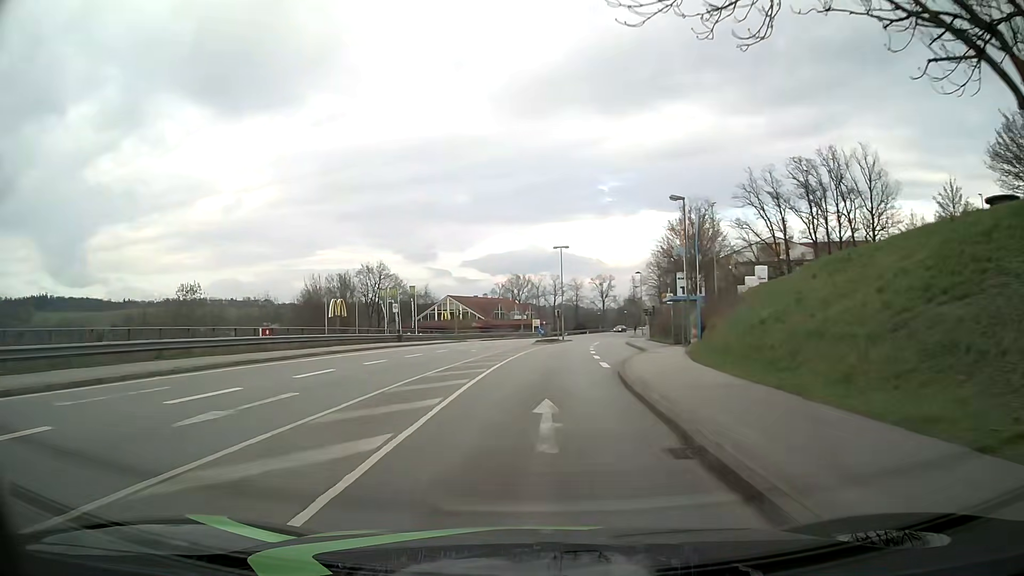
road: tertiary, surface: asphalt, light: Day
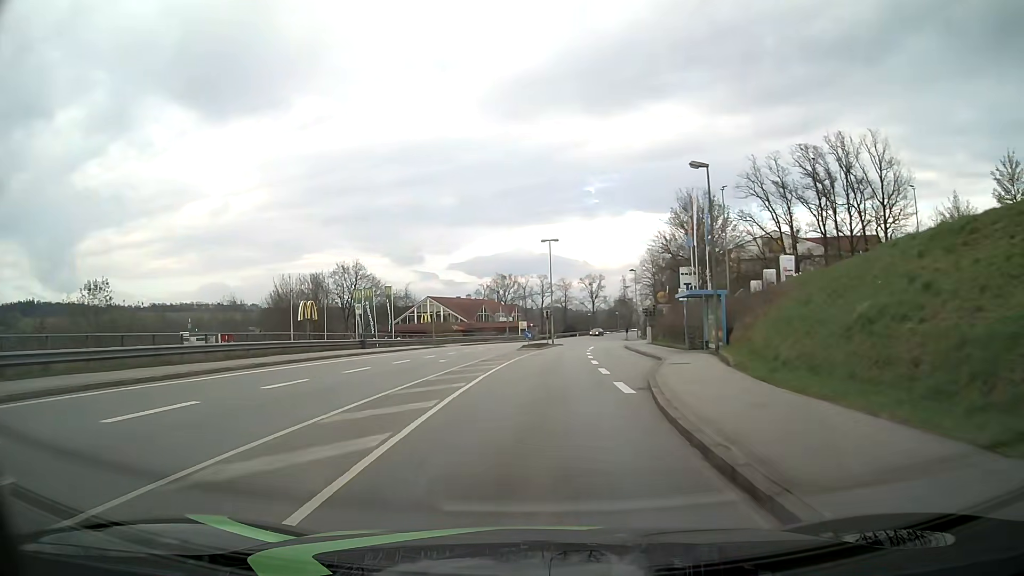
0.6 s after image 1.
(+0.1, +7.8) m; +1°
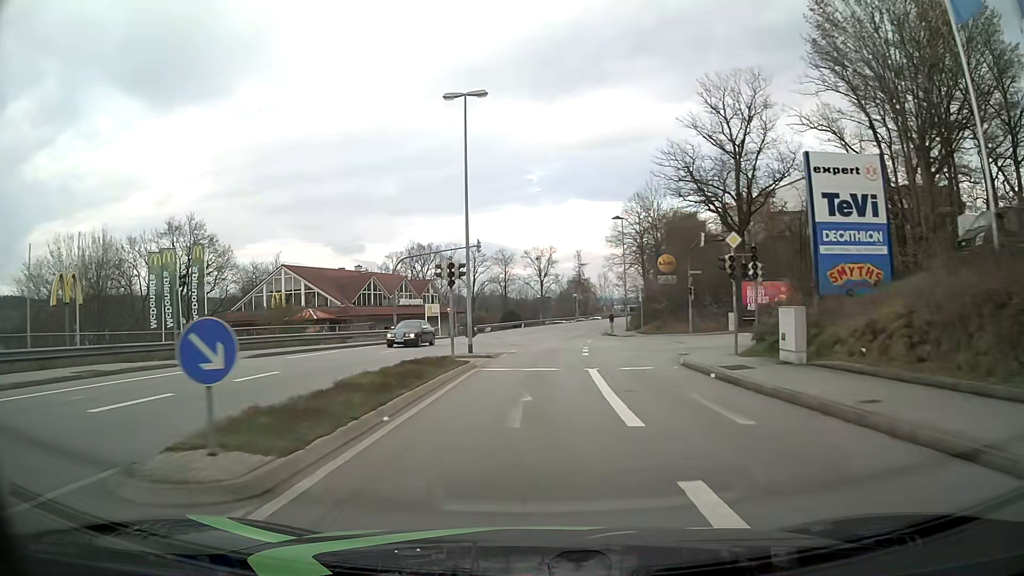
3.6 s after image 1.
(+2.0, +41.1) m; +5°
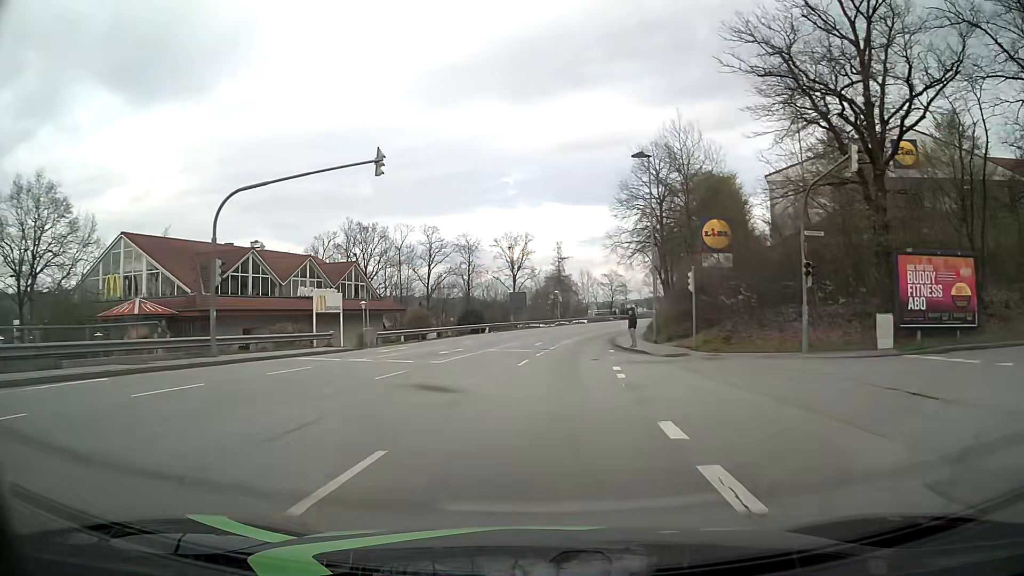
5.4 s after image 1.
(+0.3, +24.1) m; +2°
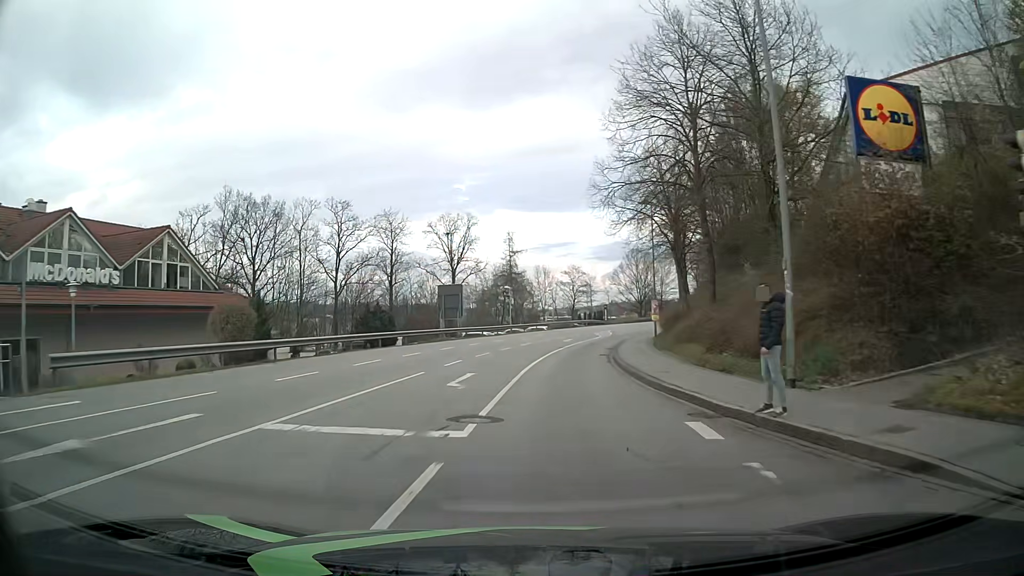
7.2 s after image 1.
(+0.7, +23.7) m; +4°
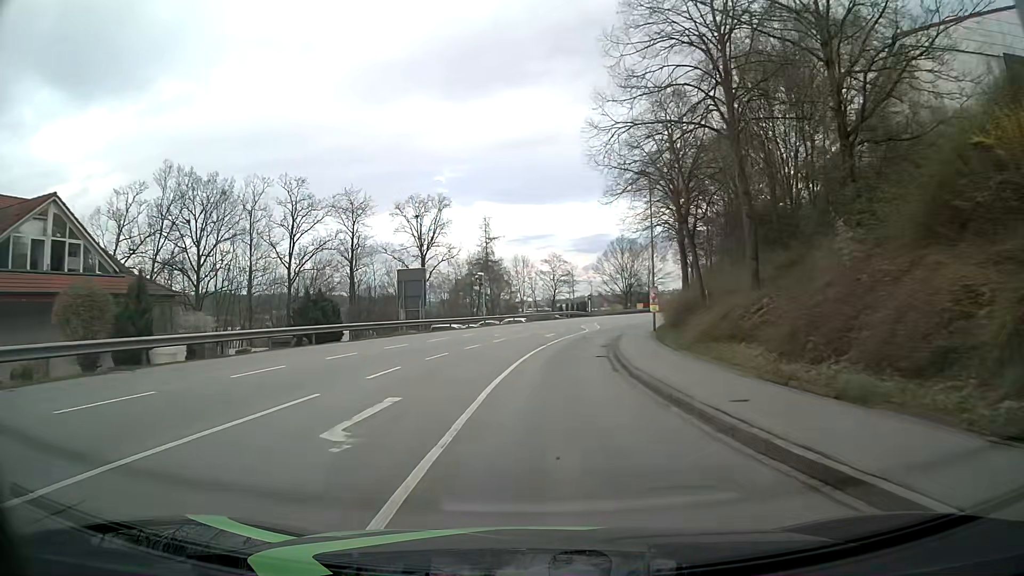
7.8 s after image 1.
(+0.1, +7.9) m; +2°
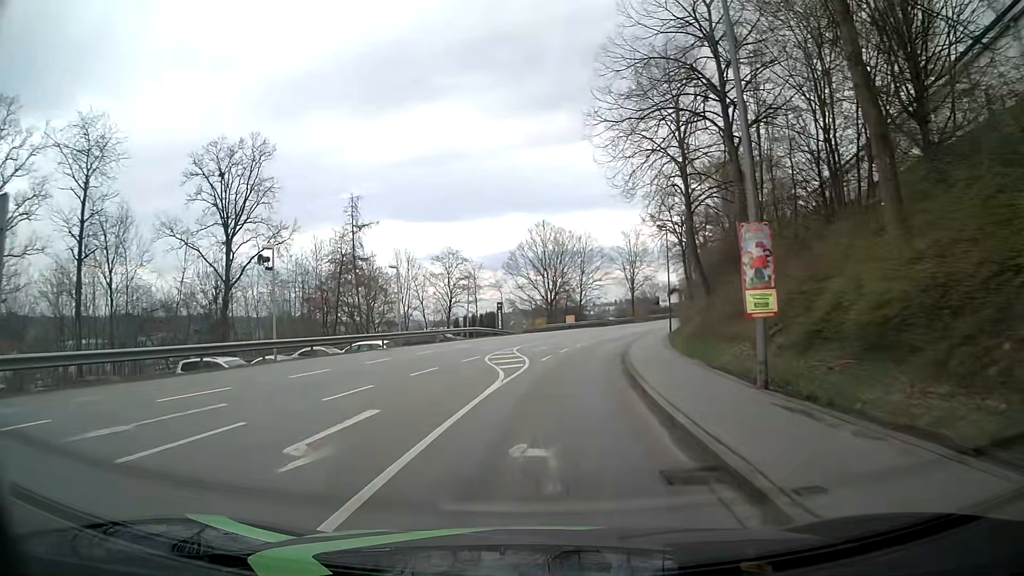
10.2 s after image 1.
(+2.1, +31.6) m; +8°
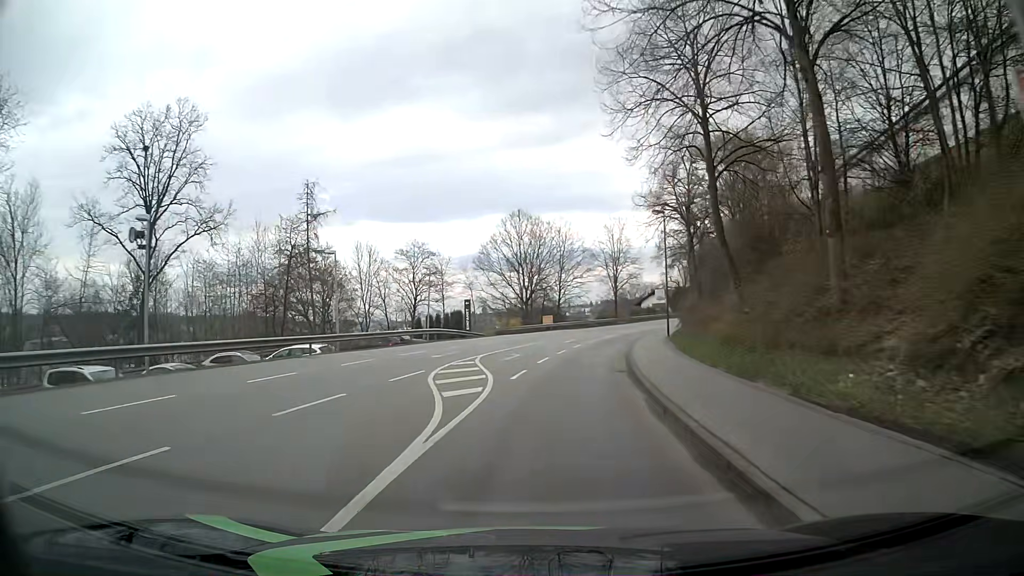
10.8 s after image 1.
(+0.2, +7.9) m; +2°
(0, +10) (+1, +20) (+2, +30) (+4, +40) (+7, +49) (+9, +59) (+13, +69) (+16, +78) (+20, +87) (+25, +96) m
